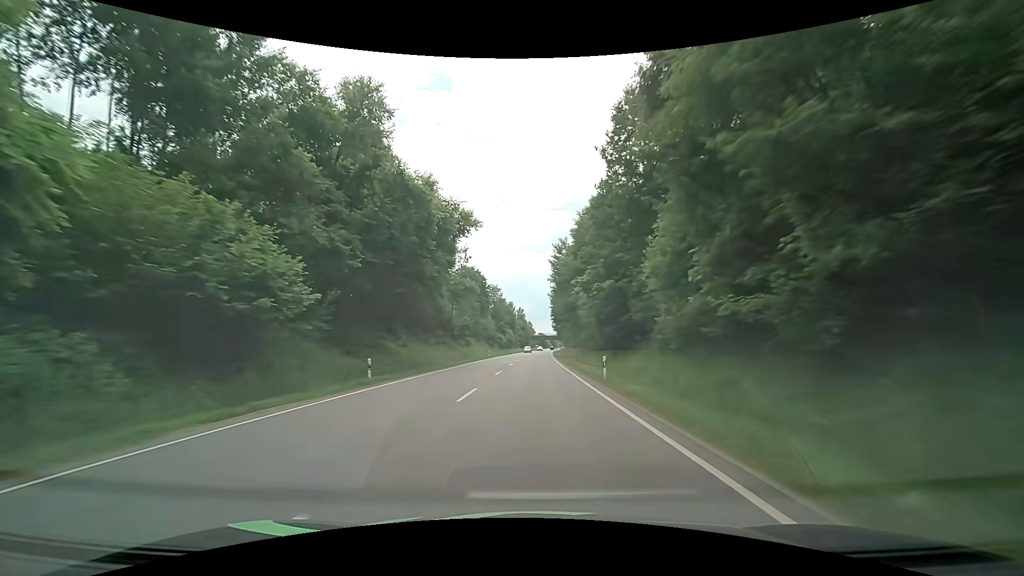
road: primary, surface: asphalt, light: Day
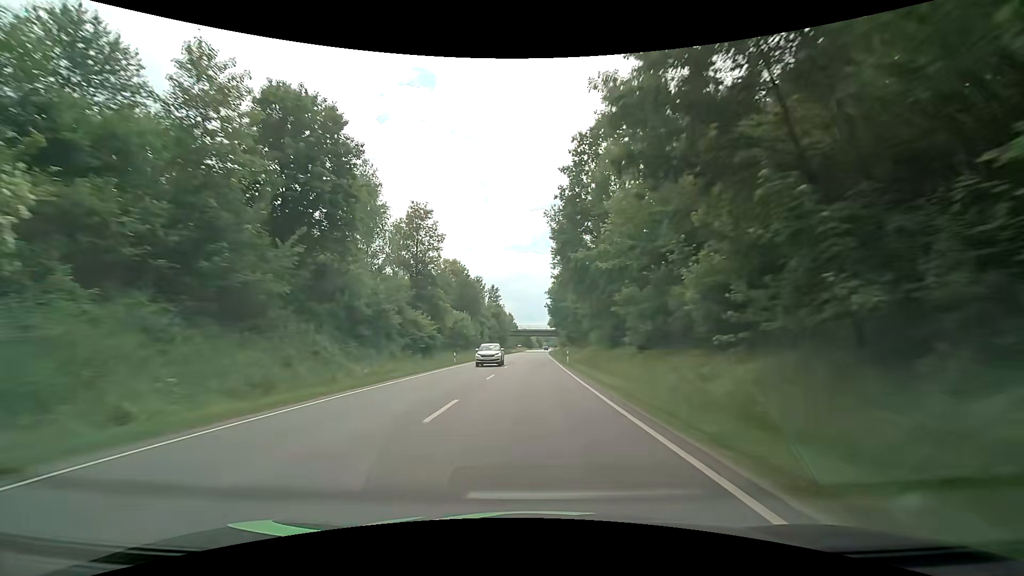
(+1.3, +77.8) m; +2°
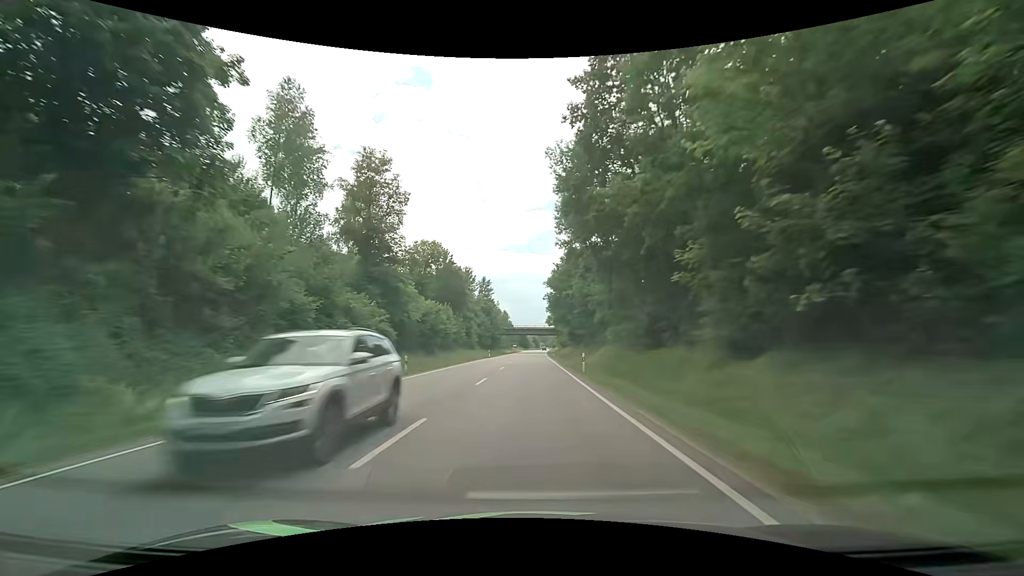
(+0.1, +15.8) m; 0°
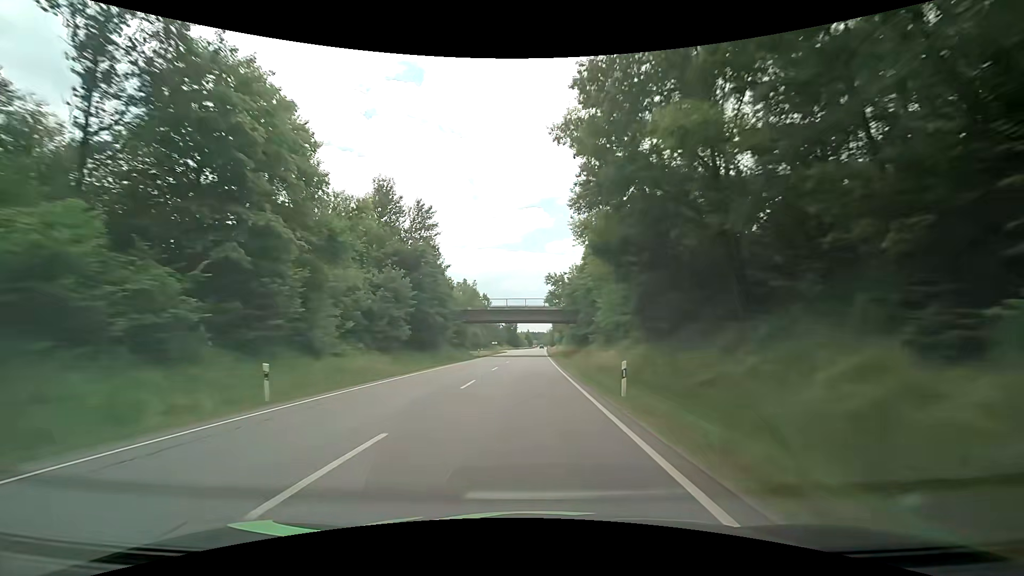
(+1.4, +63.2) m; +1°
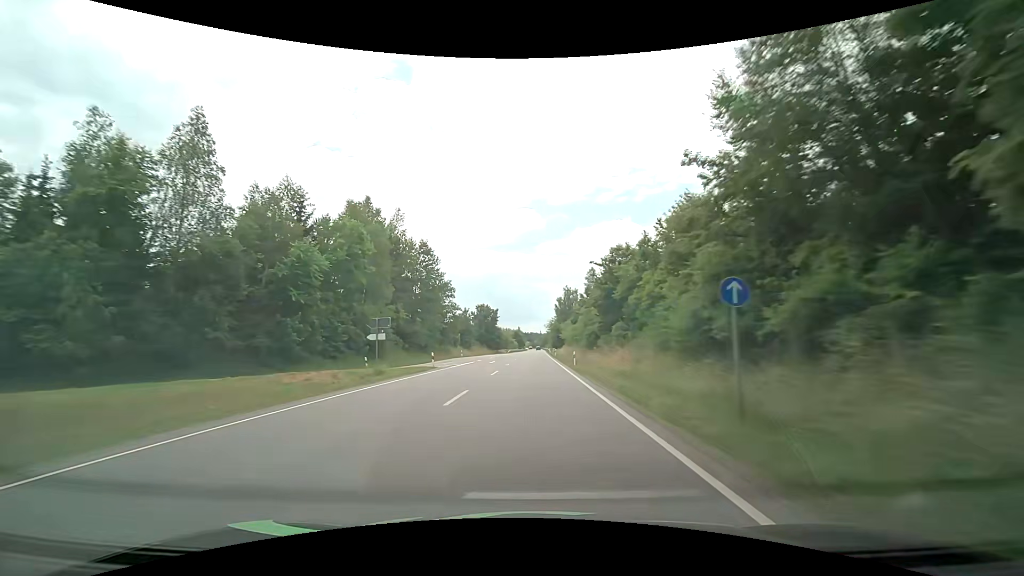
(+0.6, +78.8) m; +2°
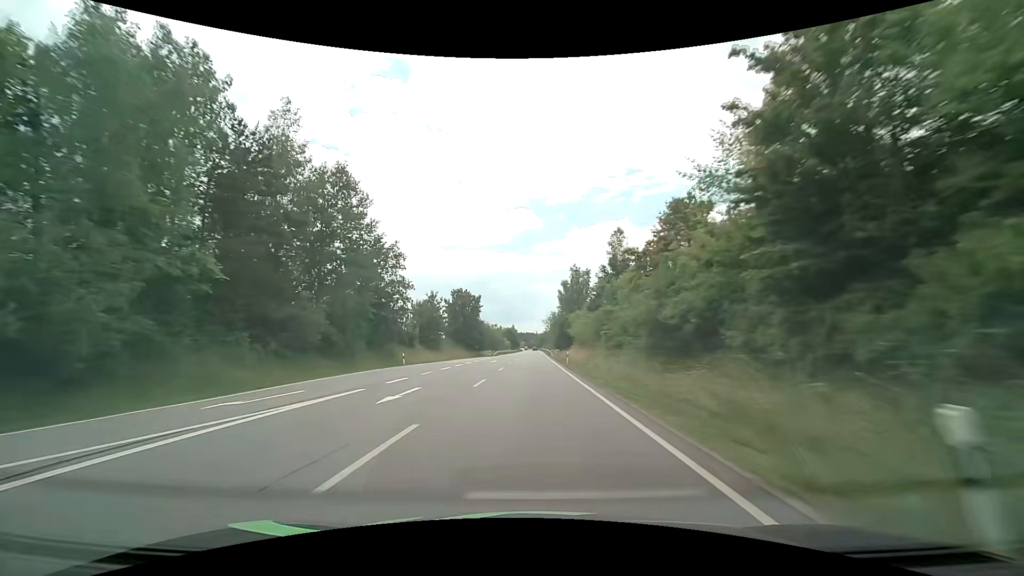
(-0.4, +31.3) m; -1°
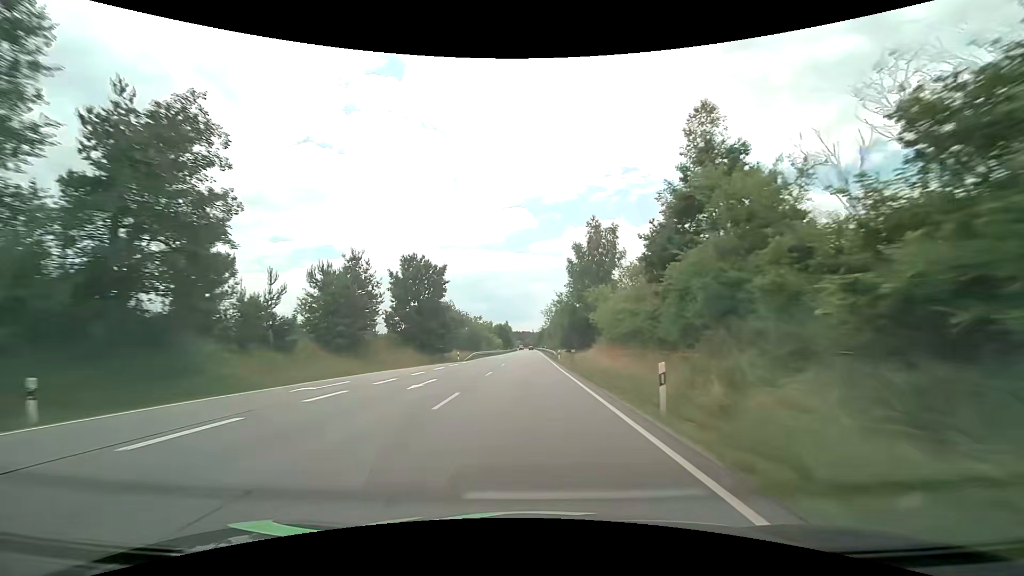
(0.0, +31.2) m; +1°
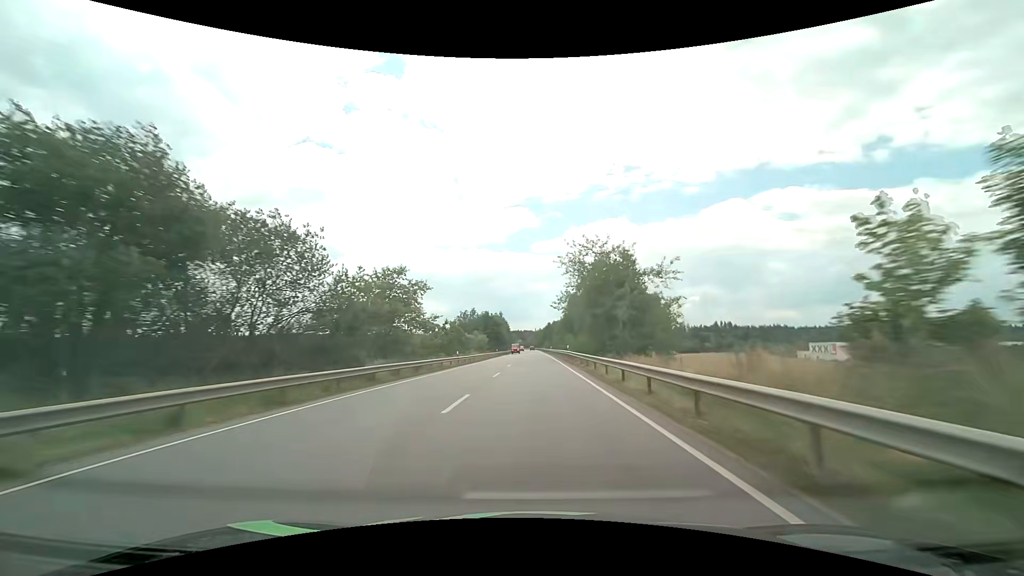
(-0.6, +62.1) m; -1°
(0, +10) (0, +20) (0, +30) (0, +40) (0, +50) (0, +60) (0, +70) (0, +80) (0, +90) (0, +100) m
